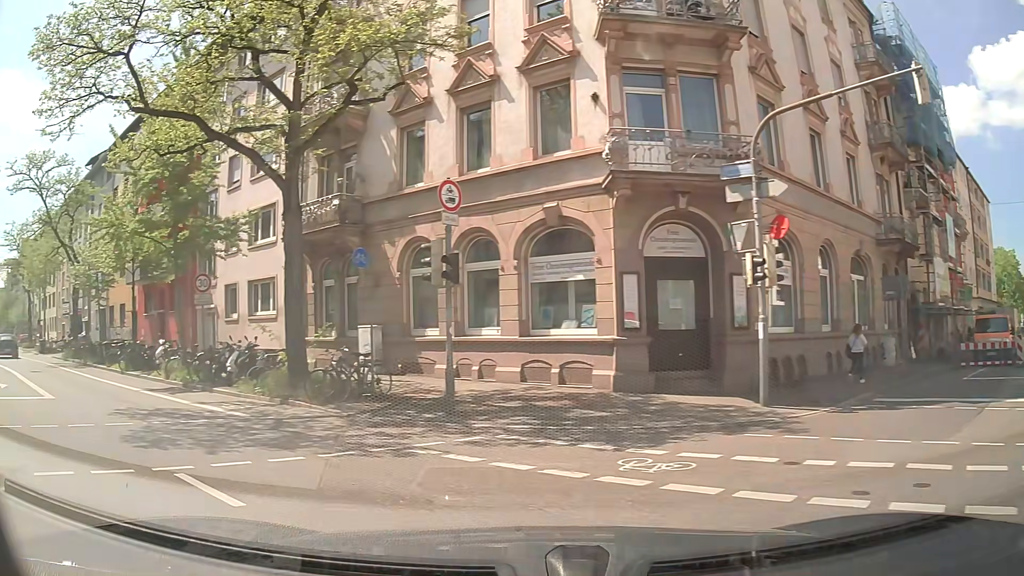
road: residential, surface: asphalt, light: Day
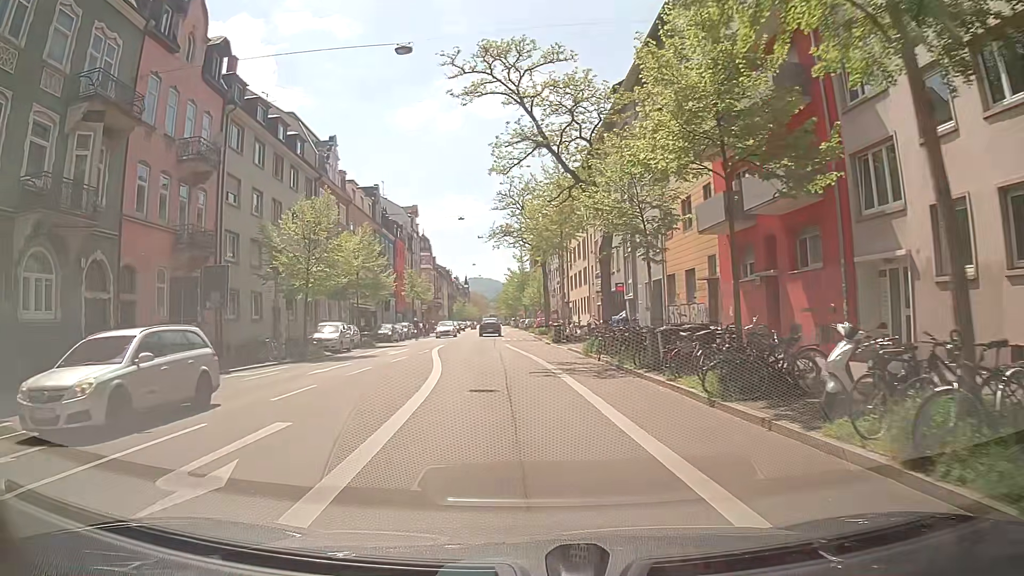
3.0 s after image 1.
(-7.9, +14.8) m; -43°
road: secondary
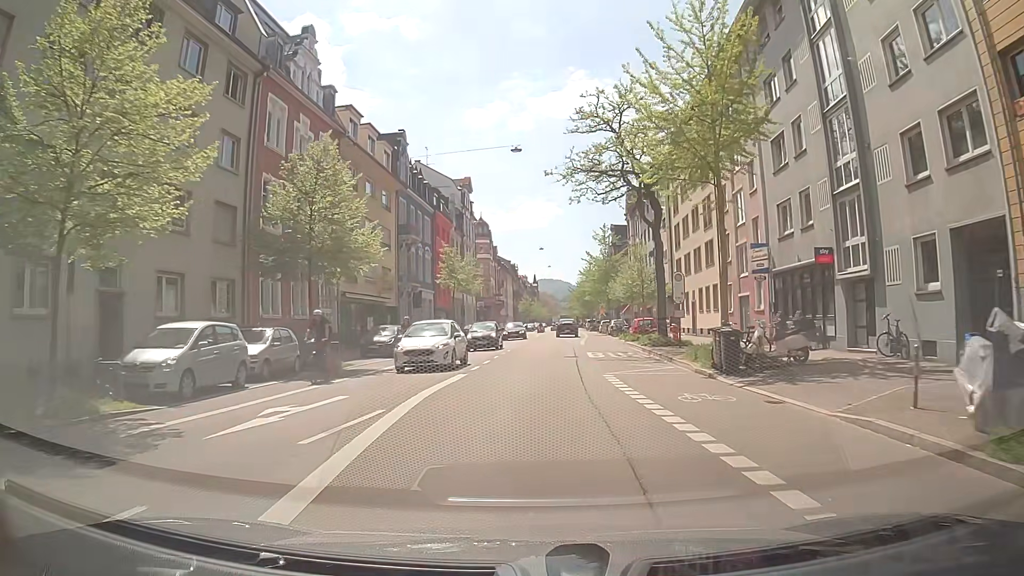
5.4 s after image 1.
(-1.3, +23.0) m; -5°
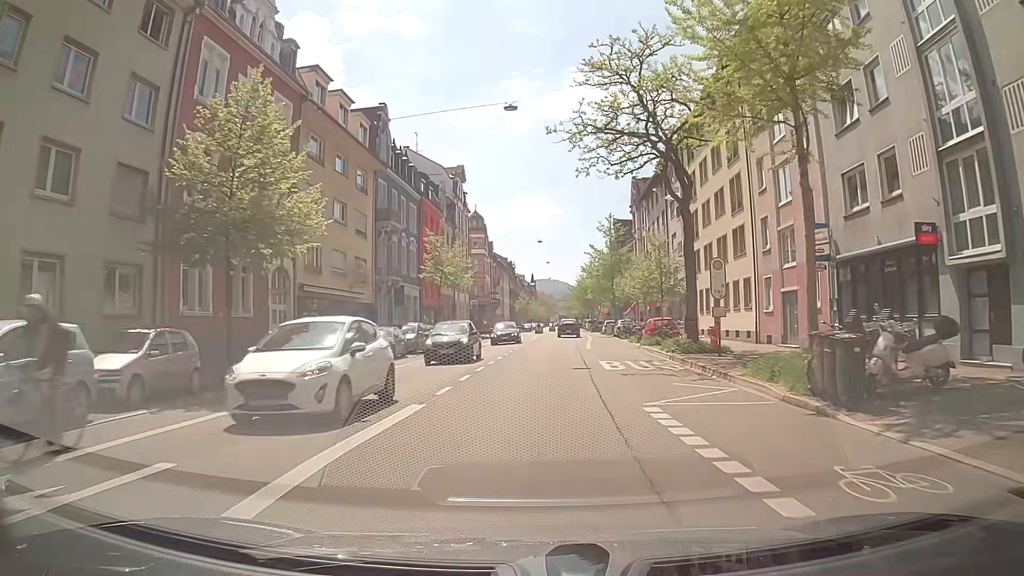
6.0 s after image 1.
(0.0, +6.7) m; 0°
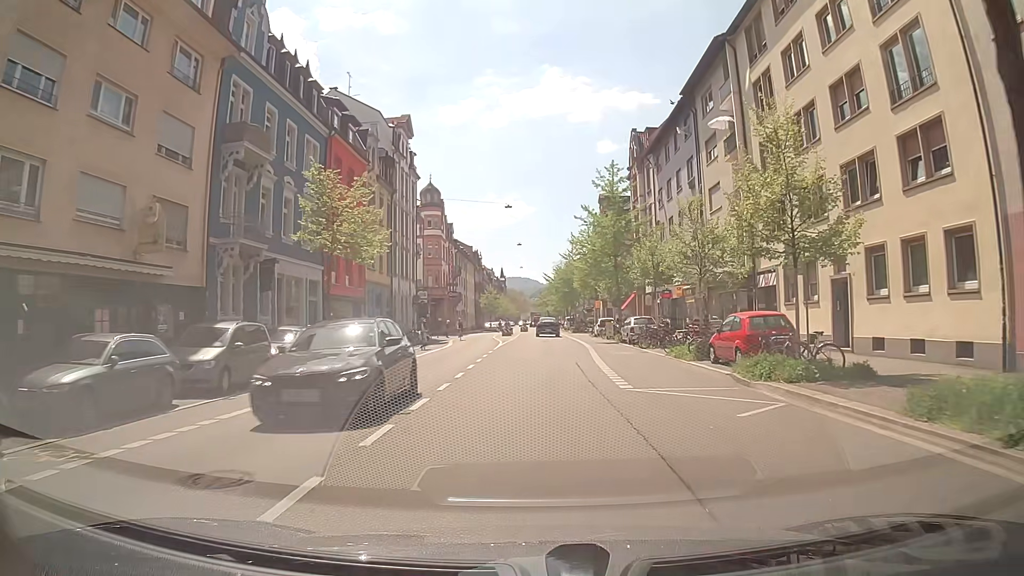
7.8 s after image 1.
(+0.5, +20.3) m; +2°
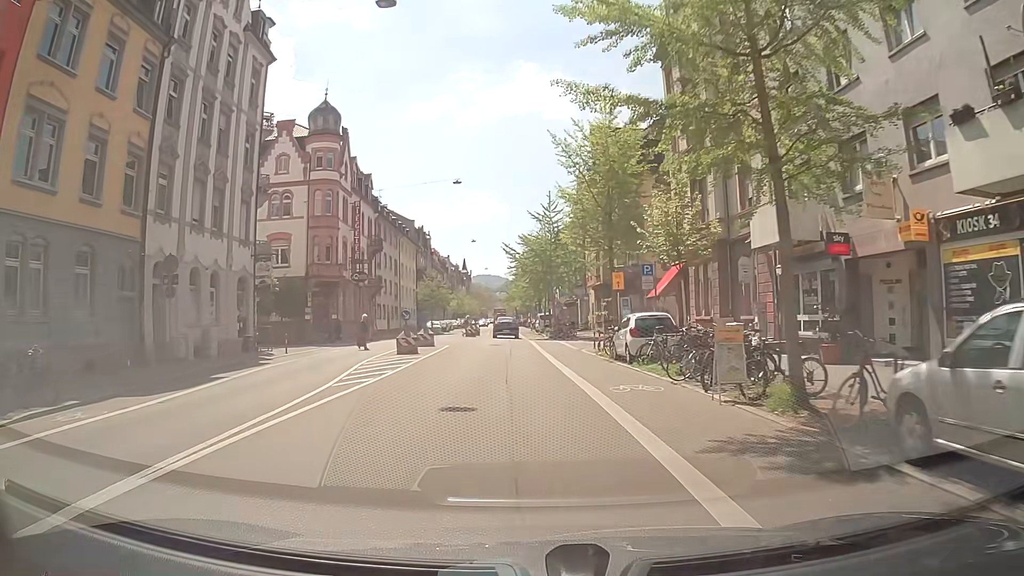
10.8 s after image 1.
(+1.3, +32.5) m; +1°
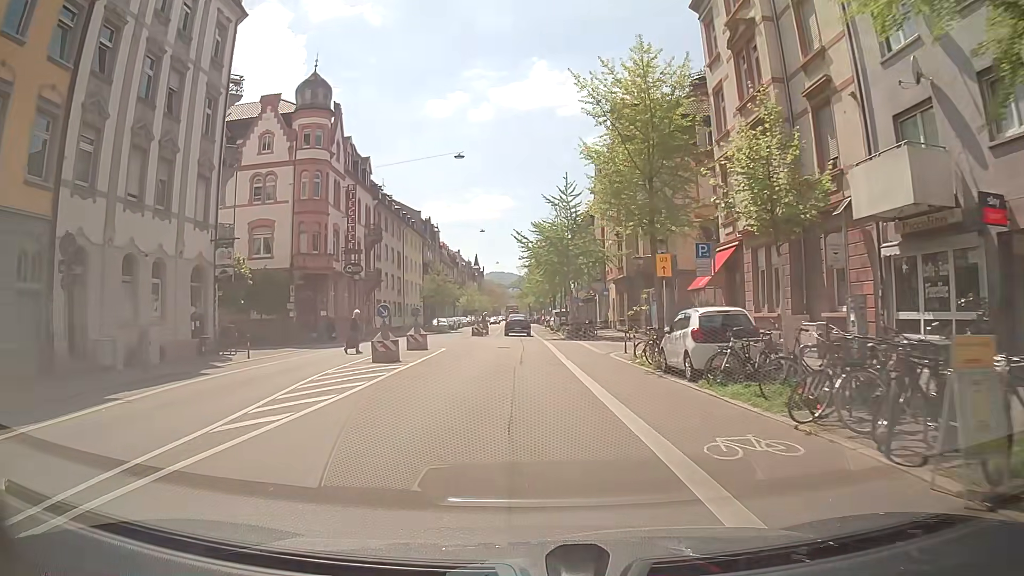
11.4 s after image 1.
(+0.1, +6.0) m; +1°
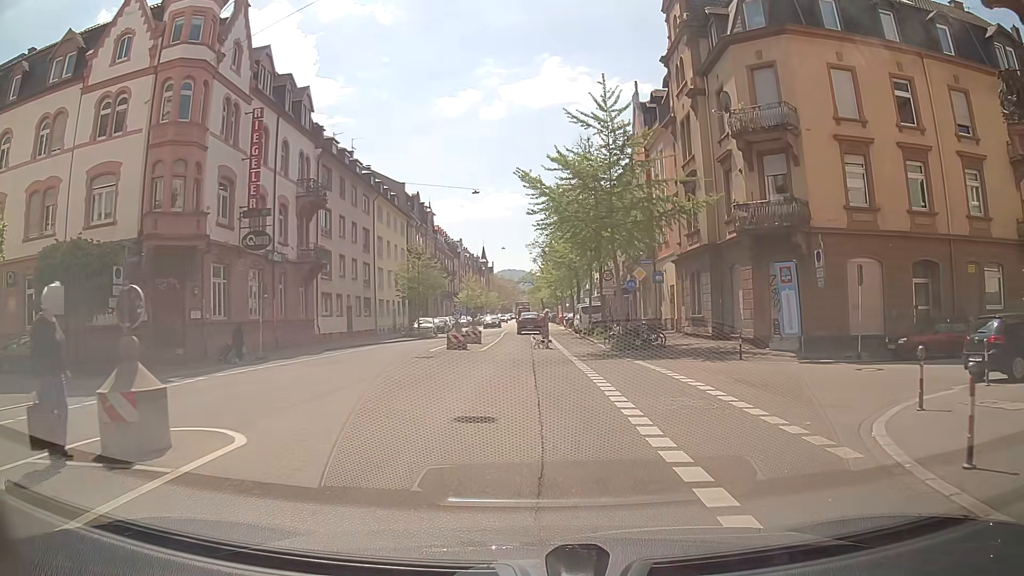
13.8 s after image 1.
(-0.2, +19.5) m; +1°
